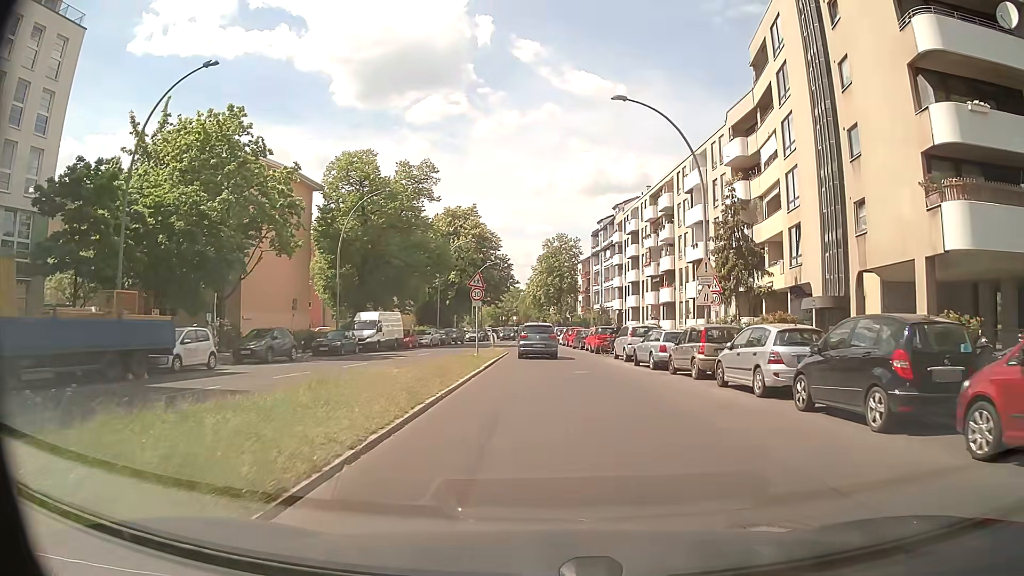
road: residential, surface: asphalt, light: Day
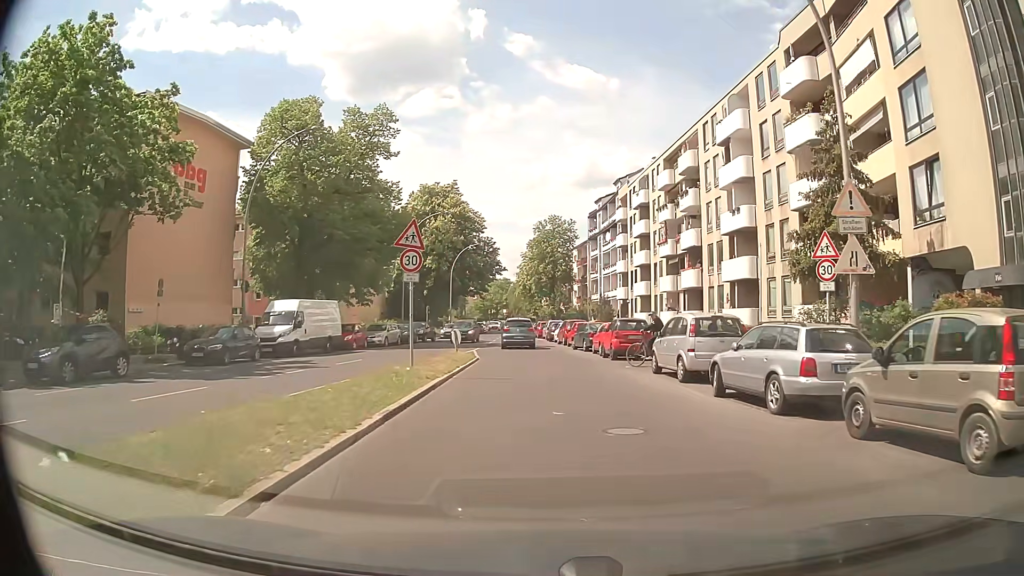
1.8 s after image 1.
(+0.1, +13.4) m; +1°
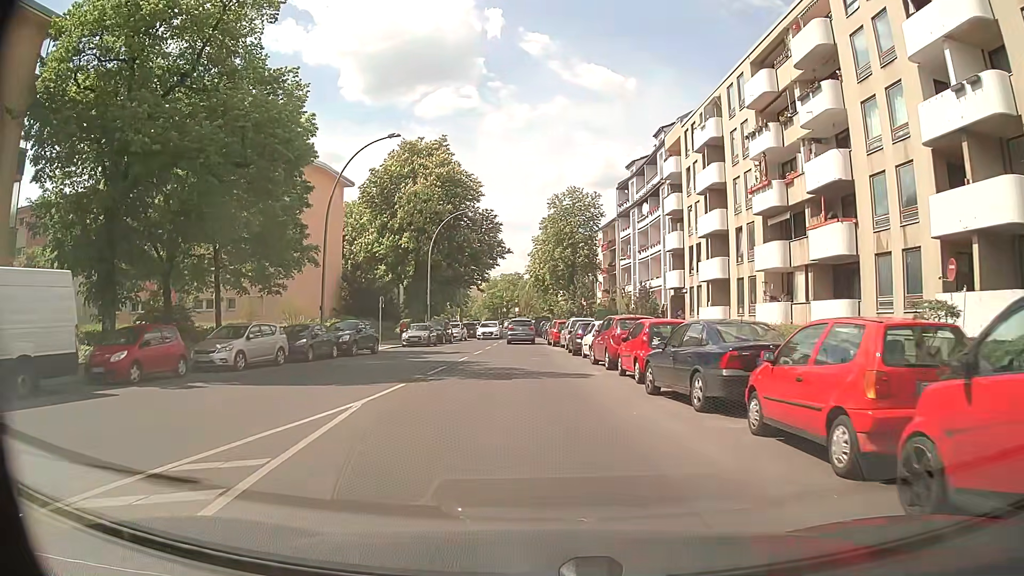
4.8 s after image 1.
(-0.1, +22.7) m; -2°
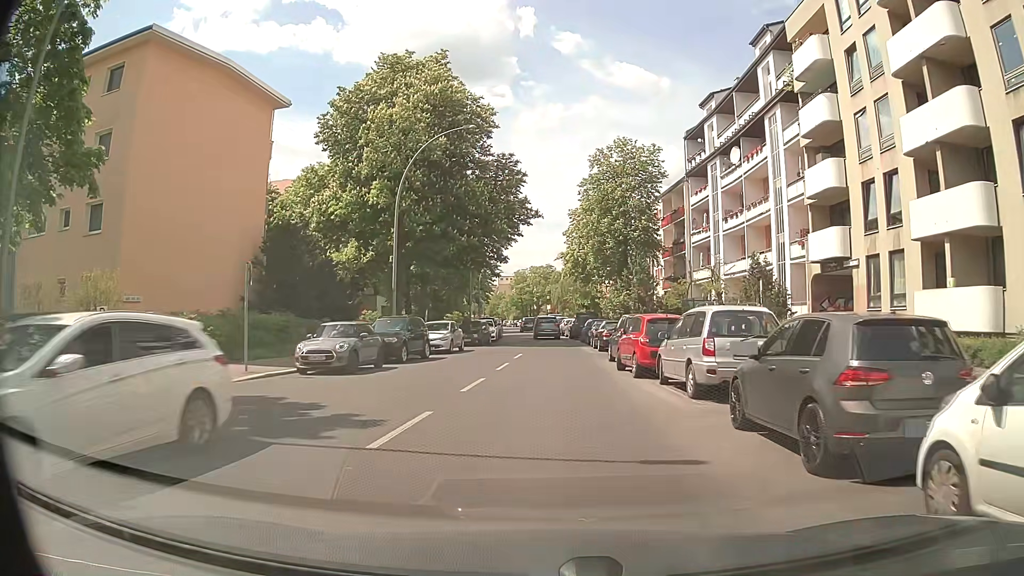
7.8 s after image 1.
(-0.6, +22.9) m; -2°
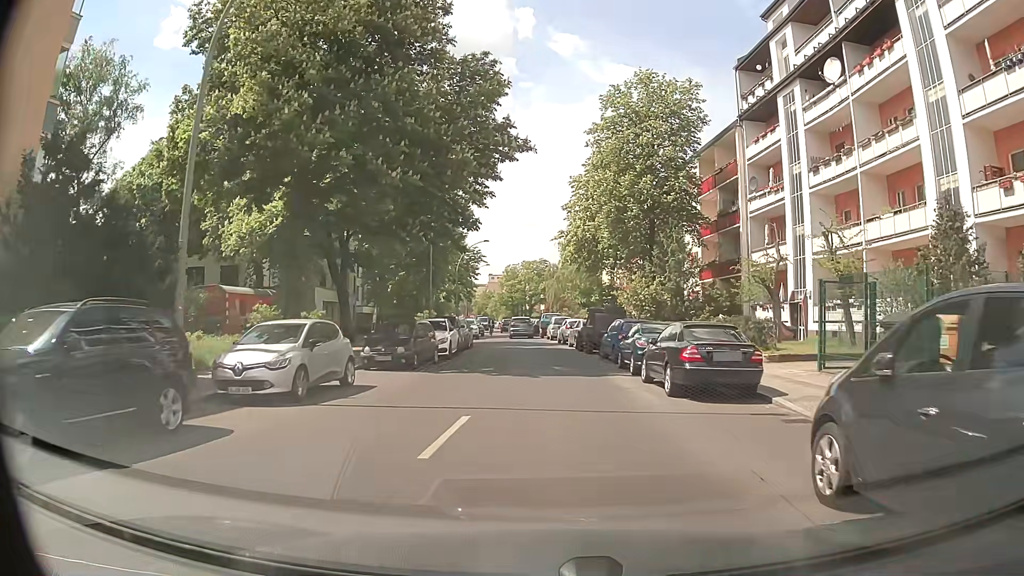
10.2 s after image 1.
(+0.1, +18.4) m; +1°
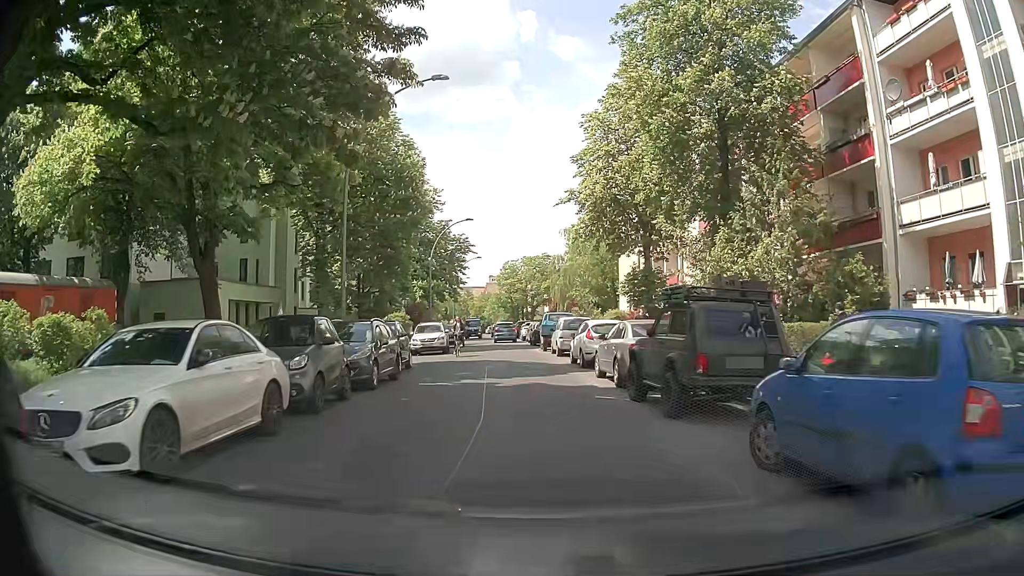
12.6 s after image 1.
(+0.2, +18.3) m; 0°
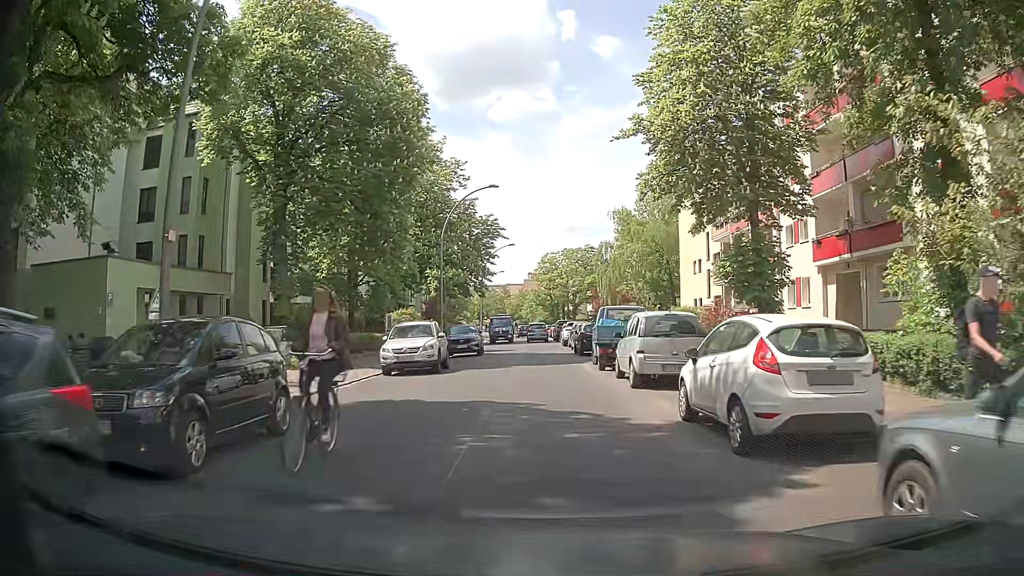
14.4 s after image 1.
(-0.3, +13.6) m; -3°
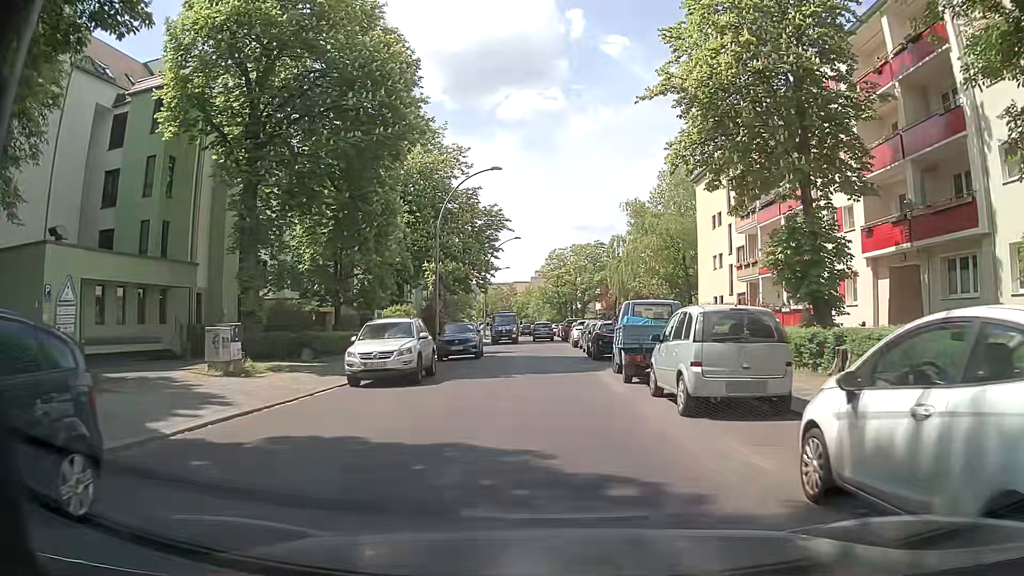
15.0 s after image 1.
(-0.1, +4.5) m; 0°
(0, +10) (0, +20) (0, +30) (0, +40) (-1, +50) (-1, +60) (-1, +70) (-1, +80) (-2, +90) (-4, +100) m
